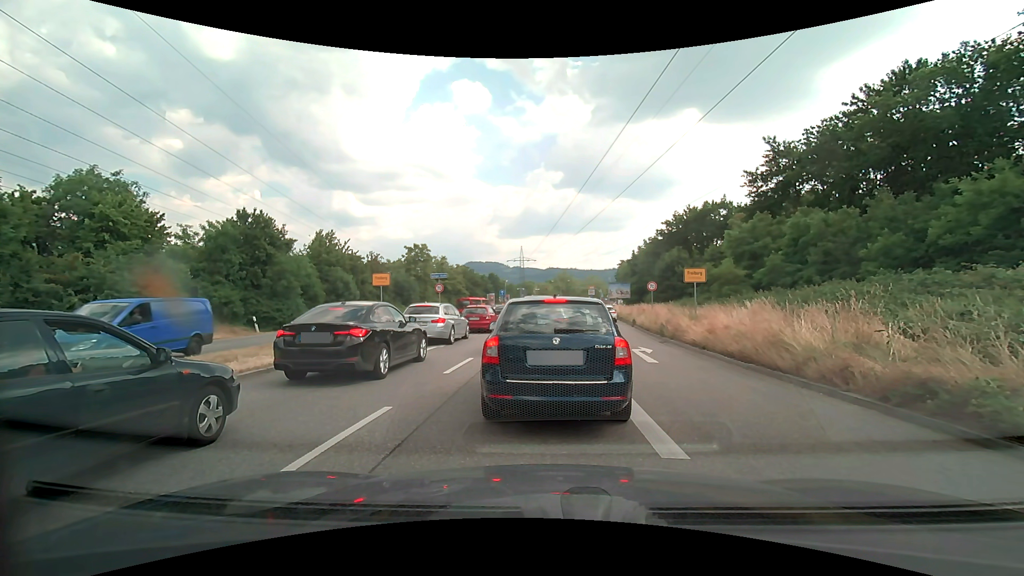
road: primary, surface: asphalt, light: Day
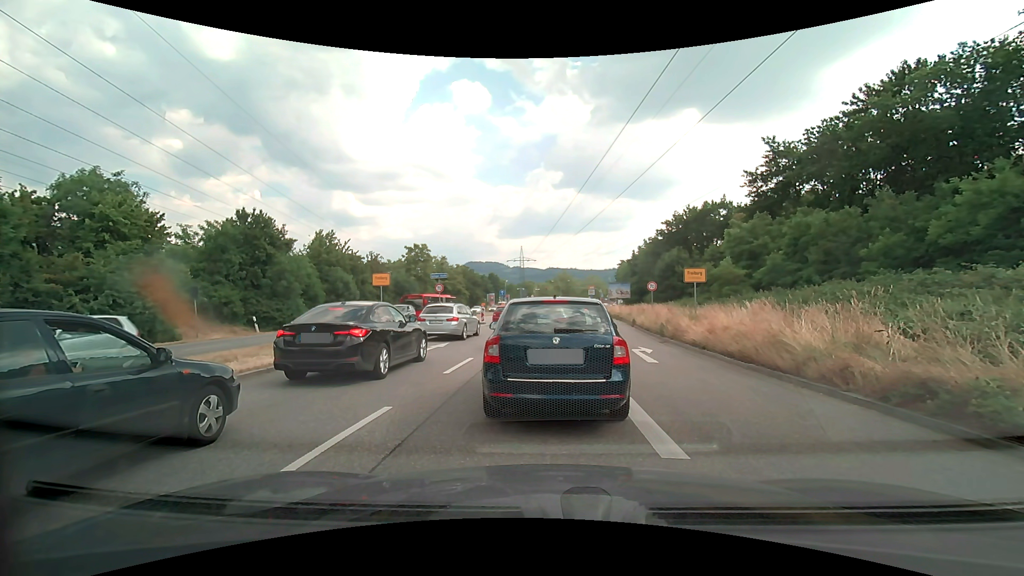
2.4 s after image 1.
(0.0, 0.0) m; 0°
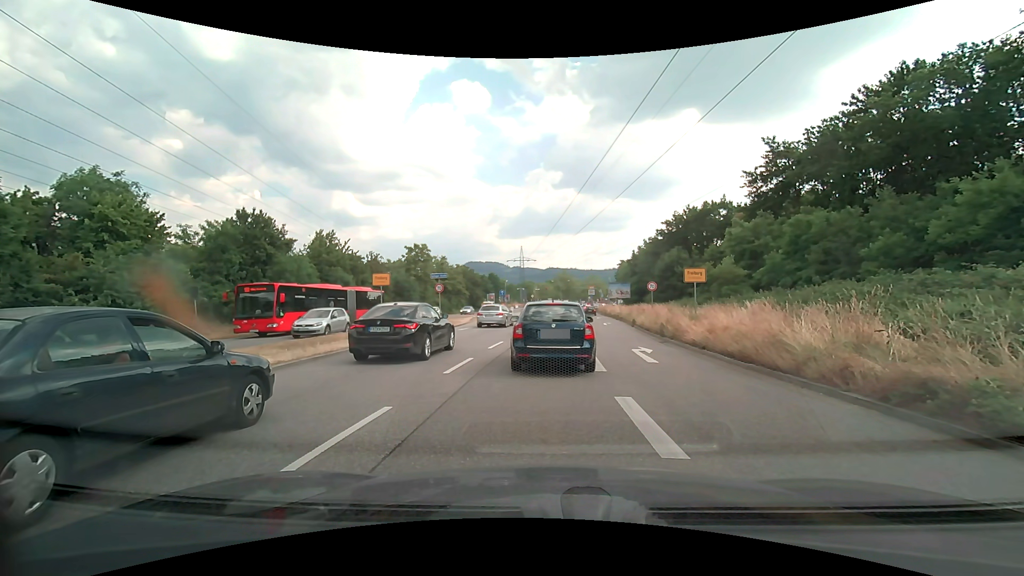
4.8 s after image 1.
(0.0, 0.0) m; 0°
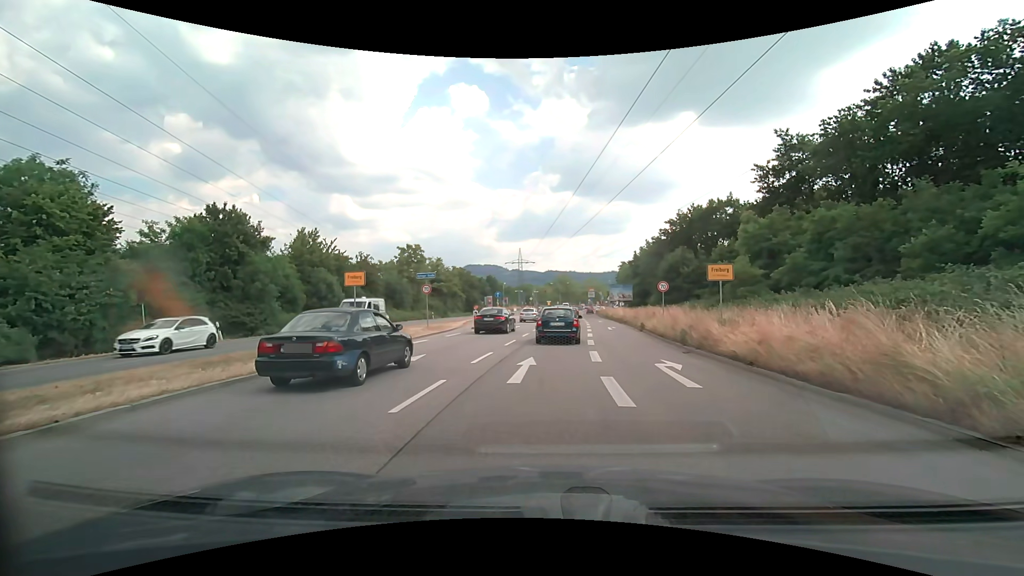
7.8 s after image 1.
(0.0, +3.7) m; -1°
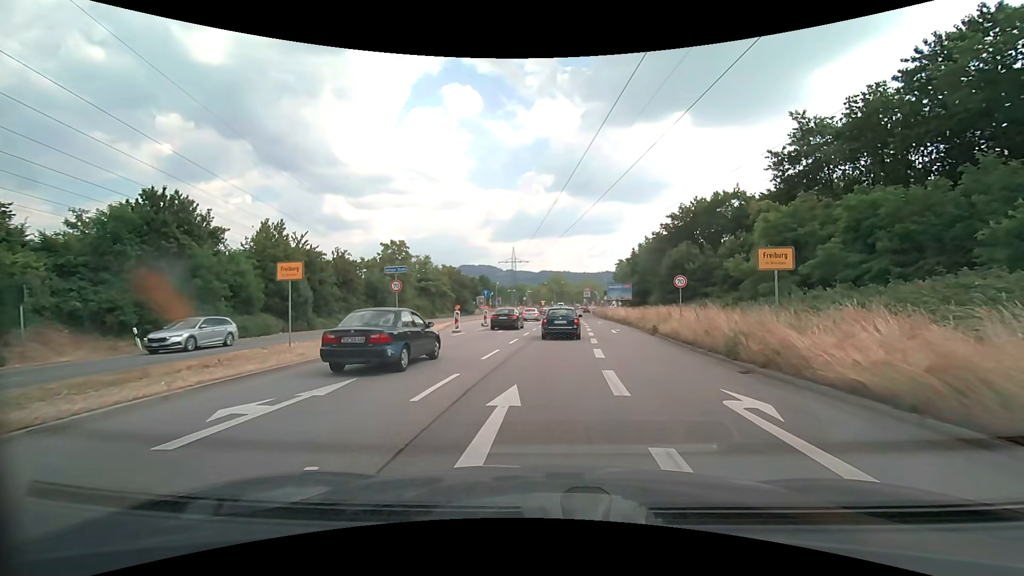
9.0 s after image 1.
(0.0, +5.4) m; +1°
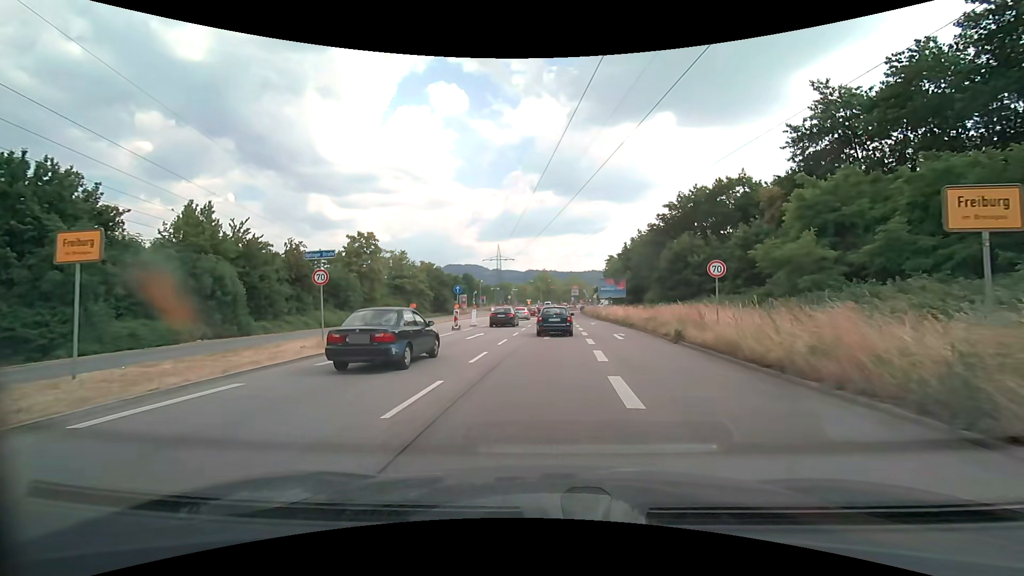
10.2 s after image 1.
(0.0, +7.4) m; 0°
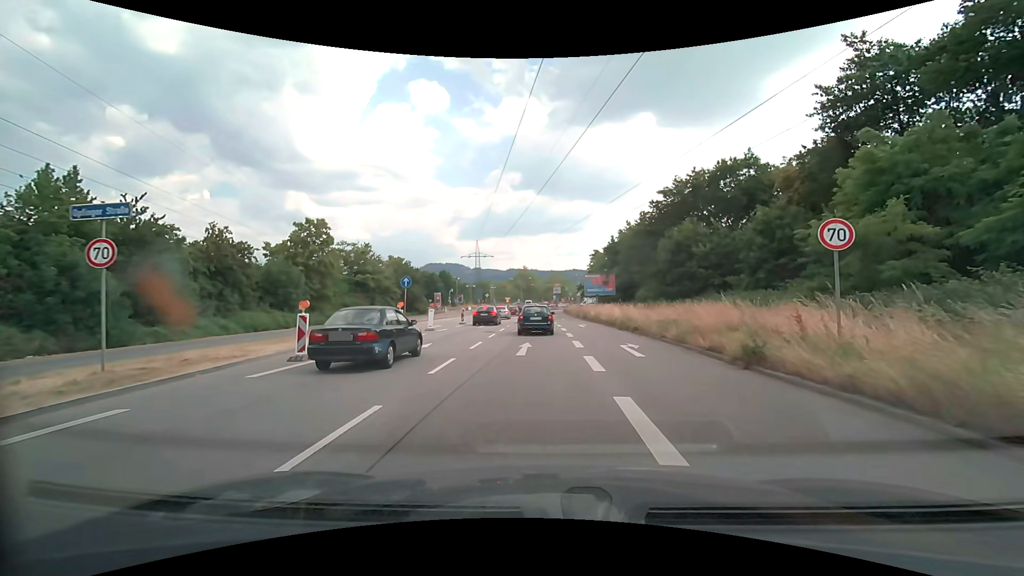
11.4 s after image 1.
(+0.2, +8.5) m; +3°
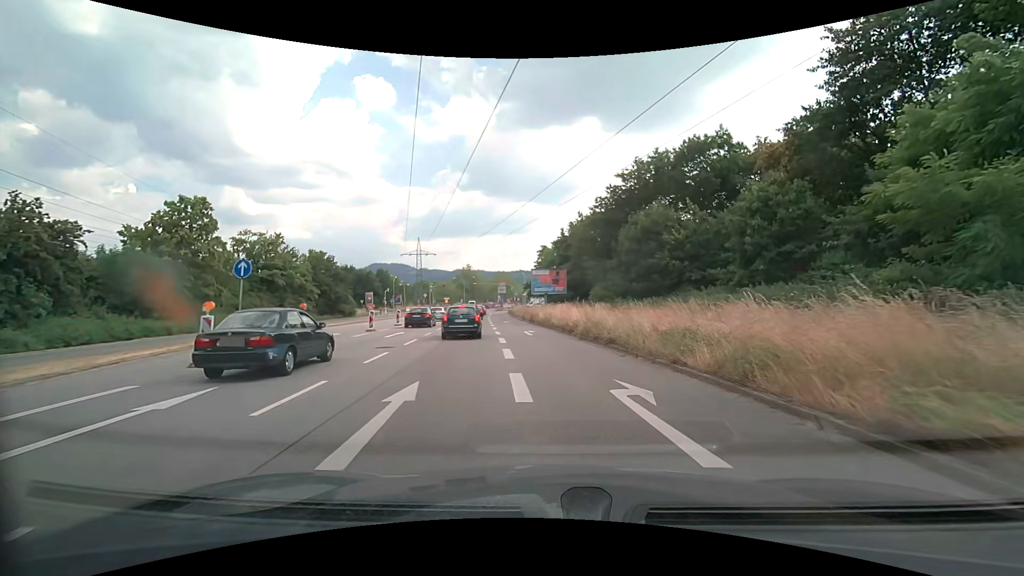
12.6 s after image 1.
(+0.5, +9.6) m; +6°
(0, +10) (0, +20) (-1, +30) (-2, +40) (-3, +50) (-5, +60) (-6, +70) (-7, +80) (-8, +90) (-9, +100) m
